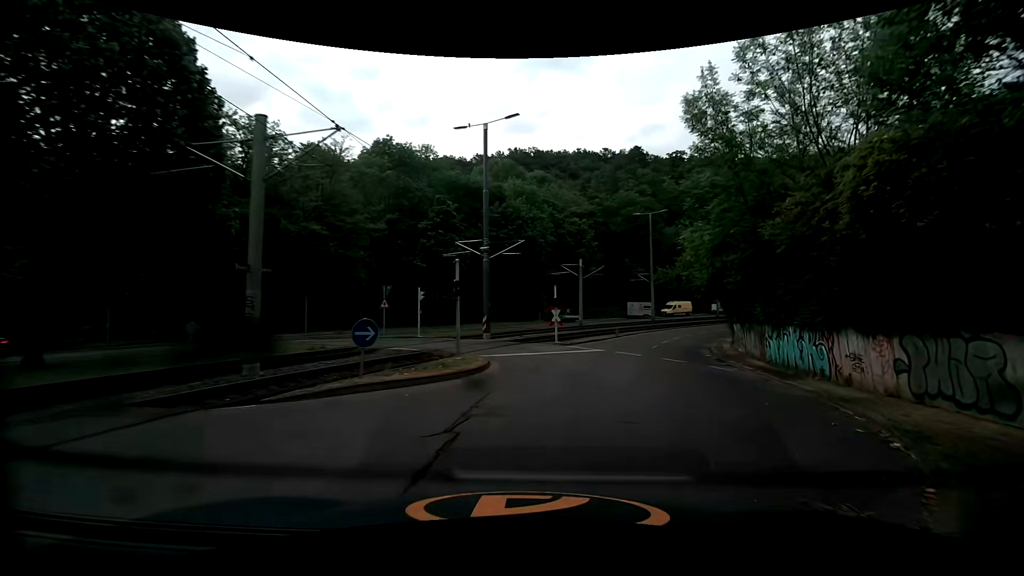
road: secondary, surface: asphalt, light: Day
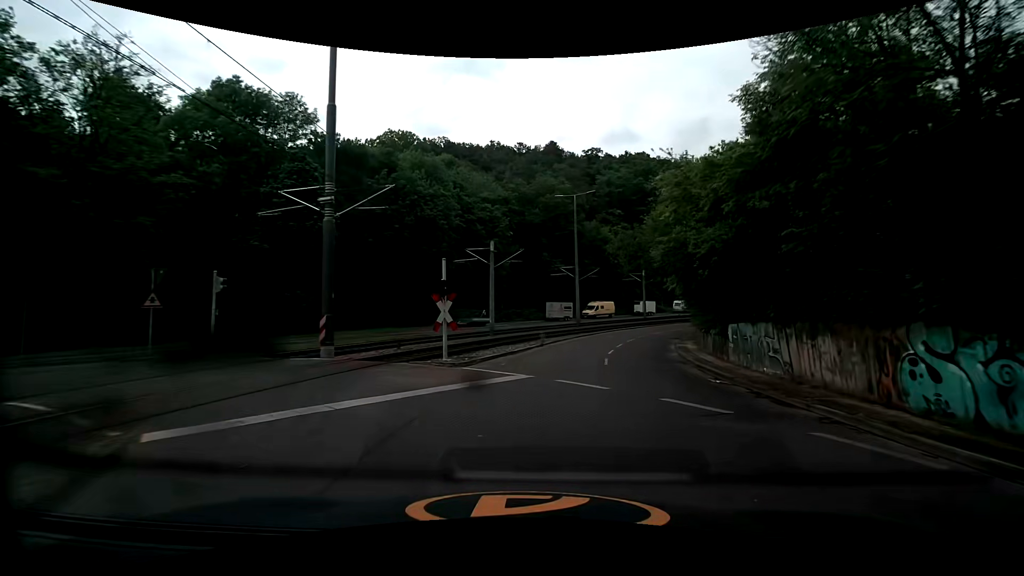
(+1.5, +12.7) m; +11°
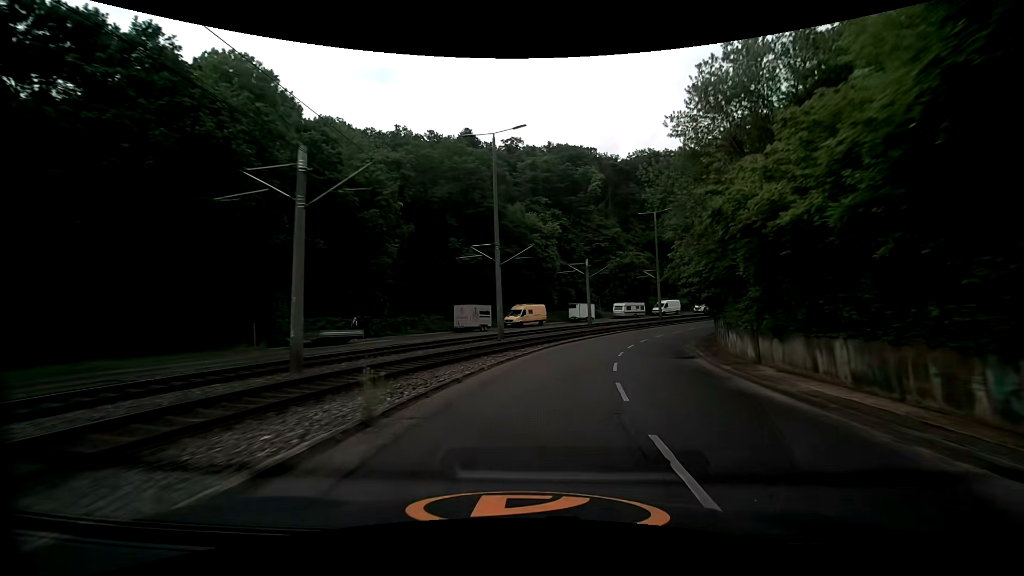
(+1.5, +20.8) m; +8°
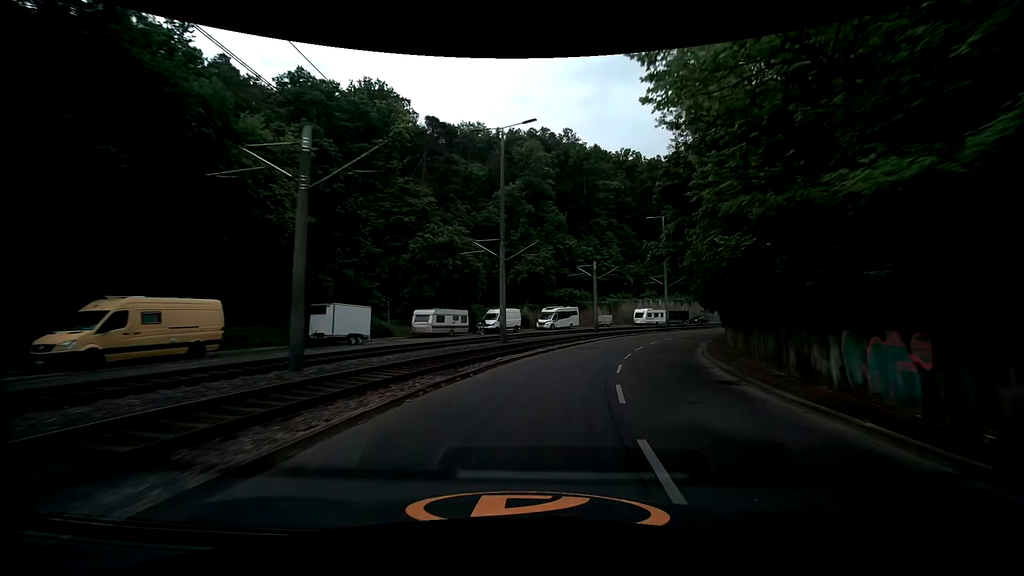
(+7.1, +35.9) m; +22°
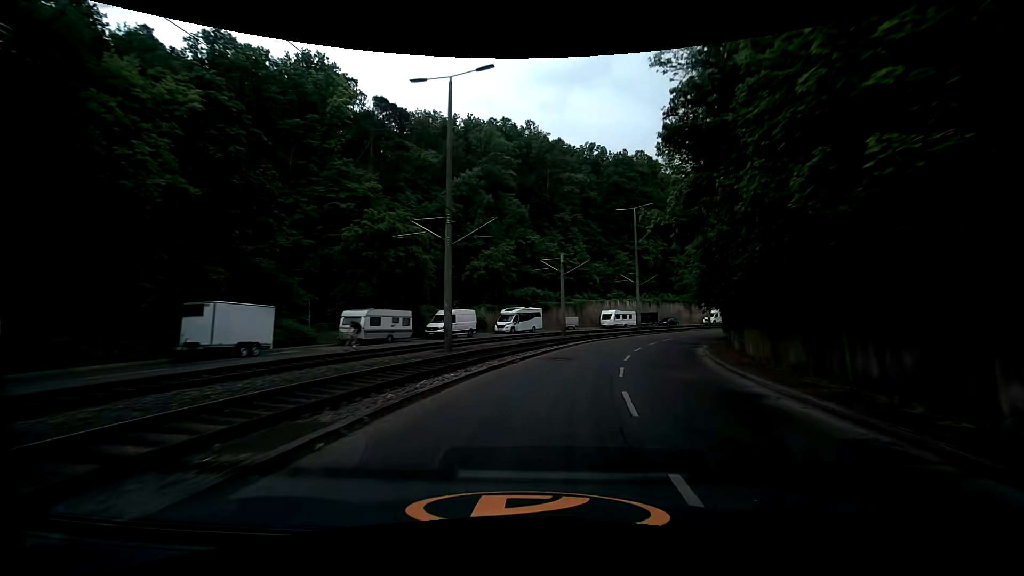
(+0.3, +7.4) m; +4°
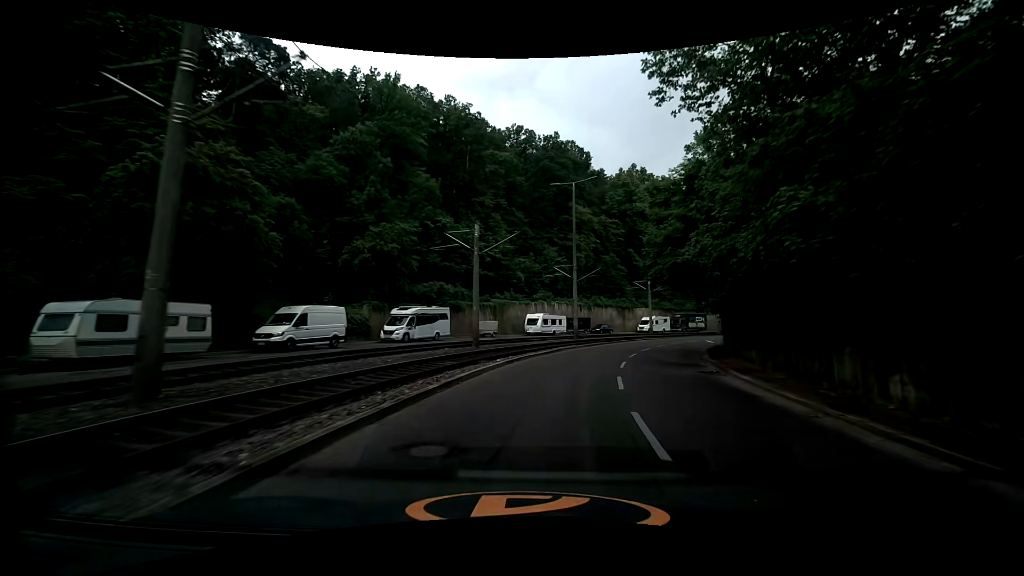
(+1.3, +14.7) m; +9°
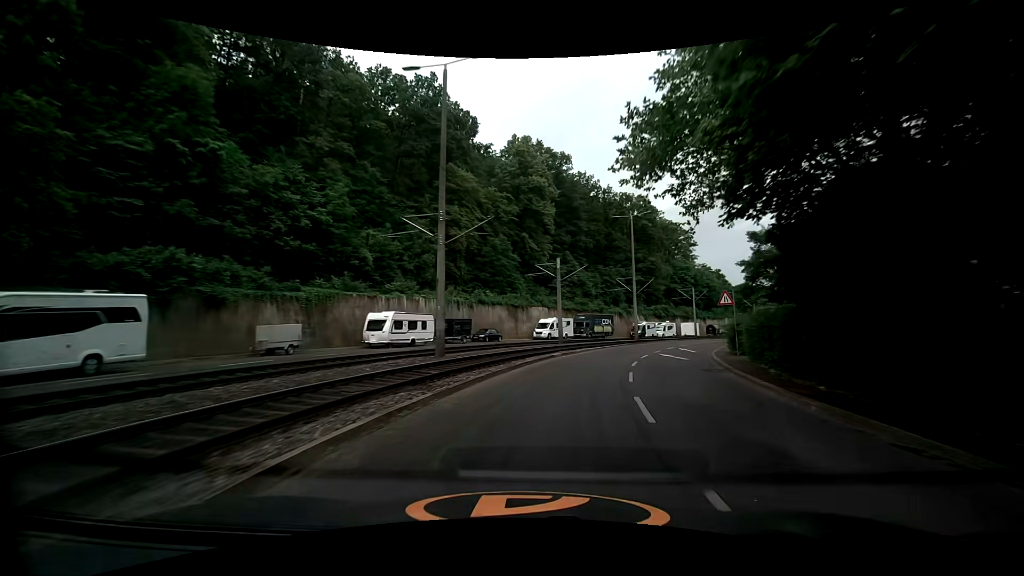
(+2.7, +22.2) m; +13°
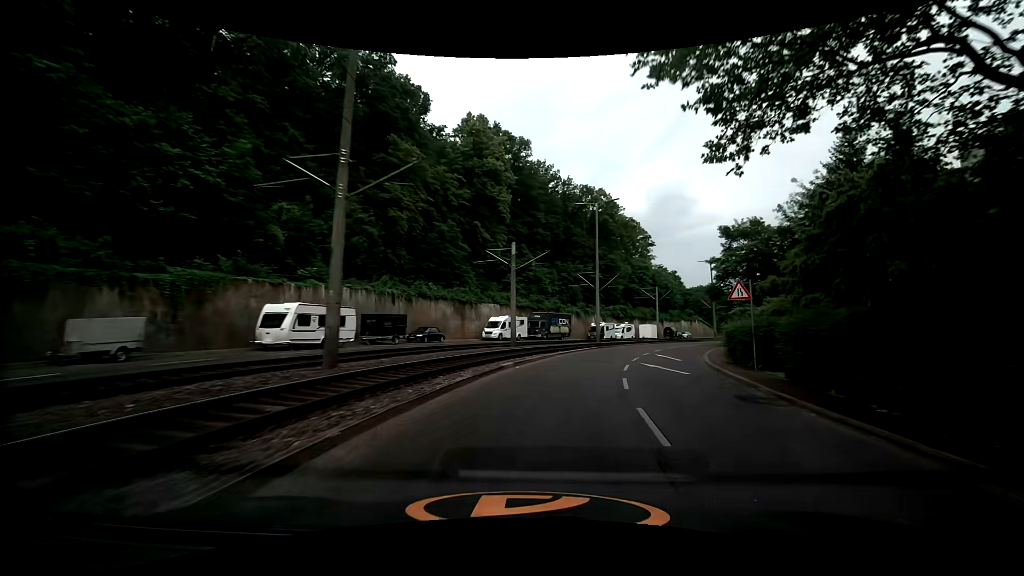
(+0.3, +7.5) m; +5°
(+1, +10) (+2, +20) (+5, +29) (+9, +39) (+13, +48) (+18, +56) (+24, +65) (+30, +73) (+36, +81) (+42, +89) m
